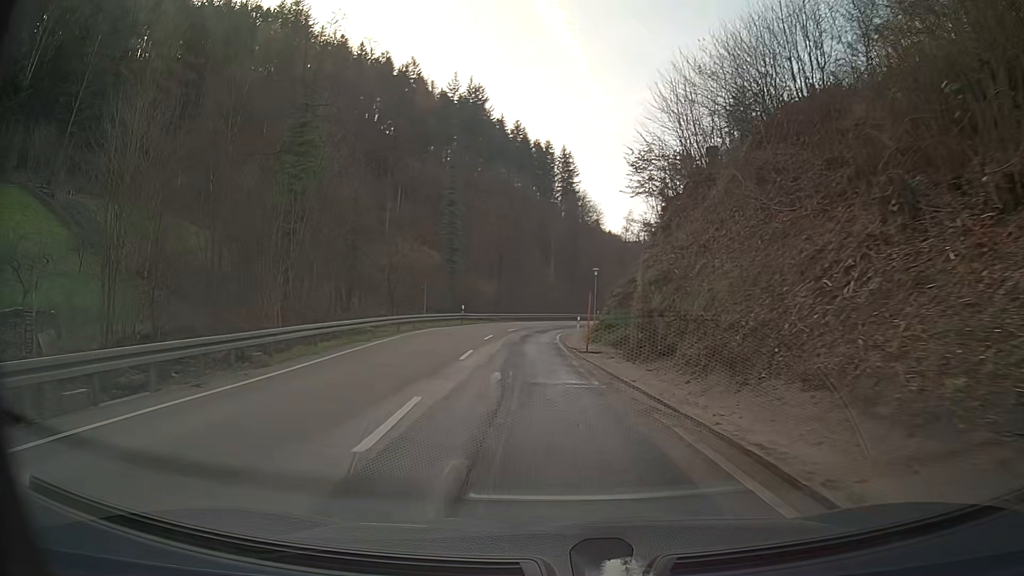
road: secondary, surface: asphalt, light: Day
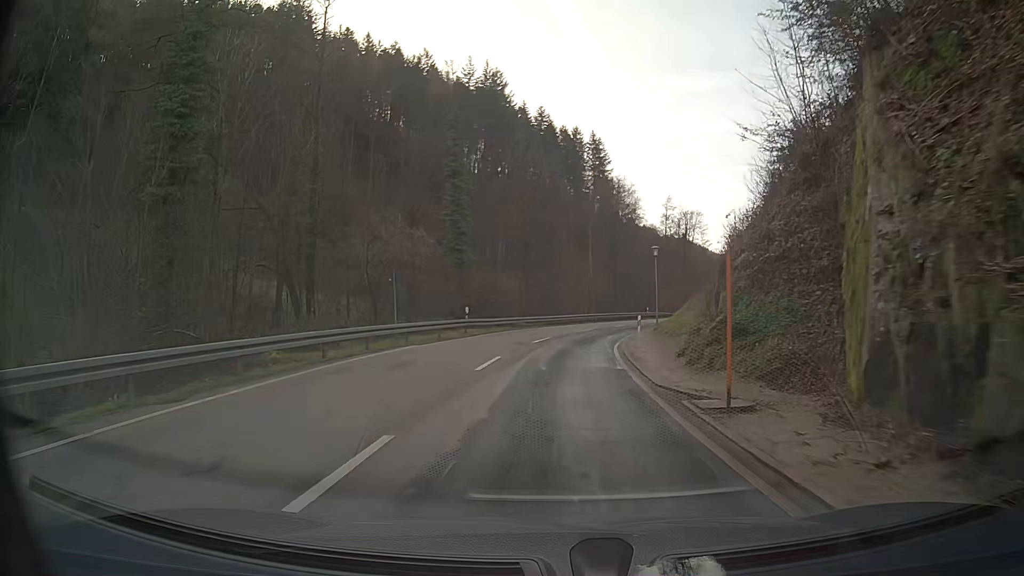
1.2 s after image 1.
(-0.4, +15.7) m; -2°
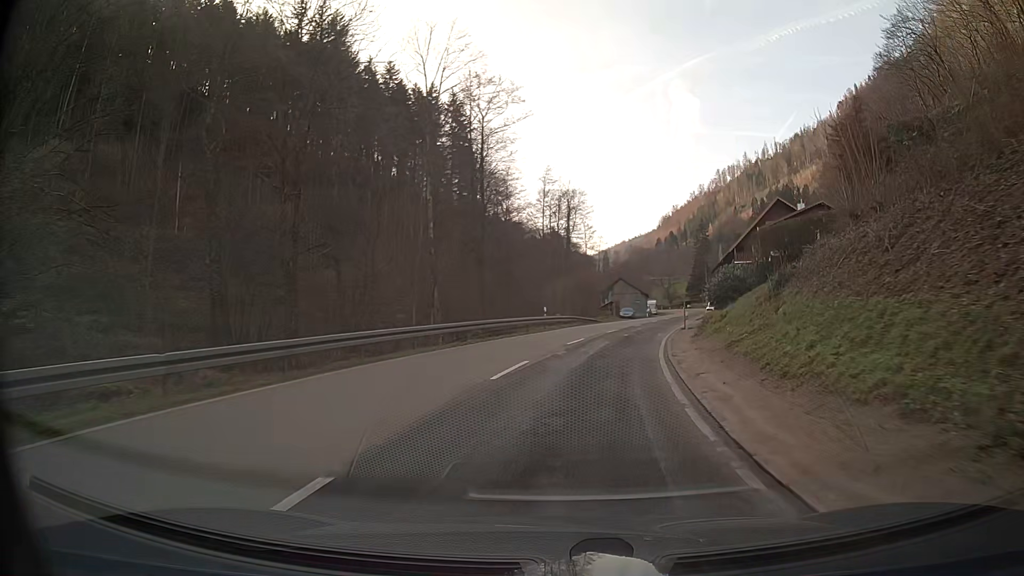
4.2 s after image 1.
(+3.5, +38.0) m; +13°
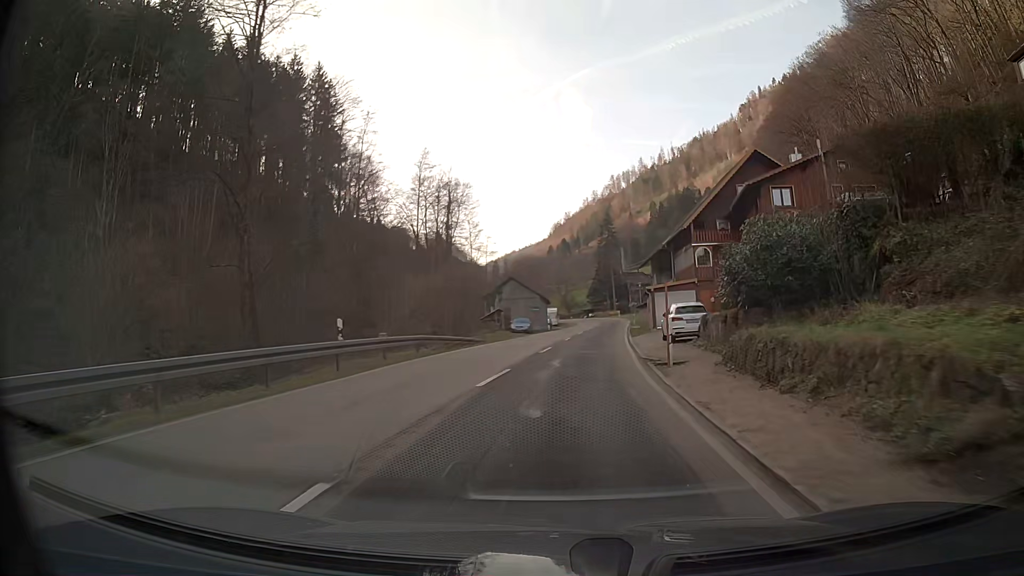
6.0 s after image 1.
(+2.0, +23.4) m; +8°
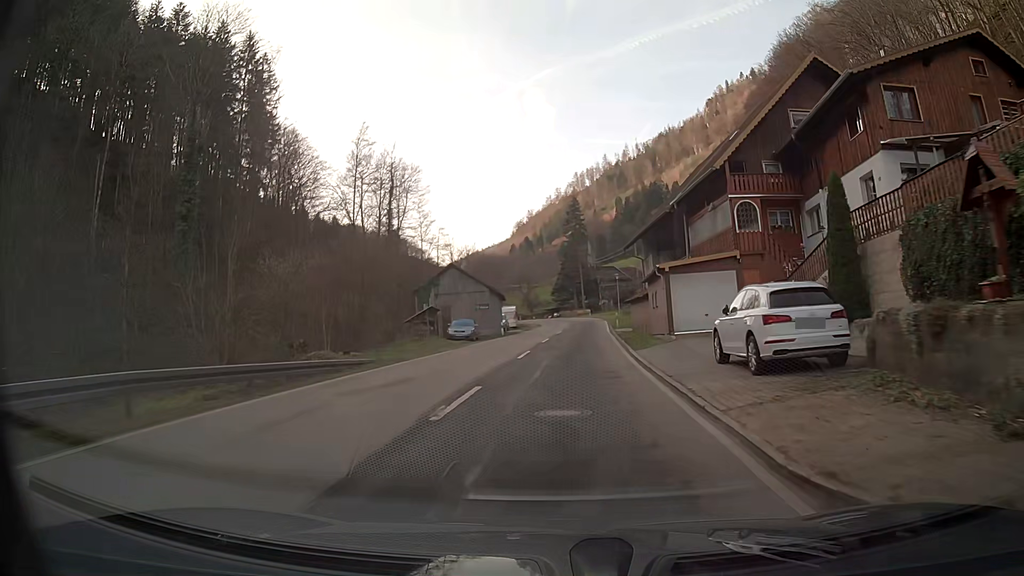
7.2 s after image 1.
(+0.5, +16.4) m; +3°
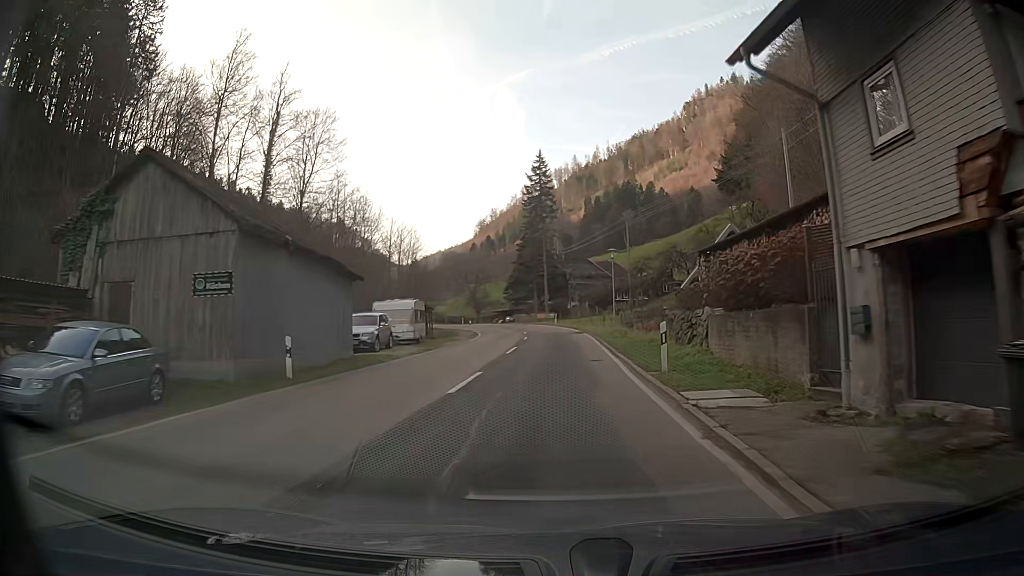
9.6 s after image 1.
(+1.1, +33.4) m; +3°
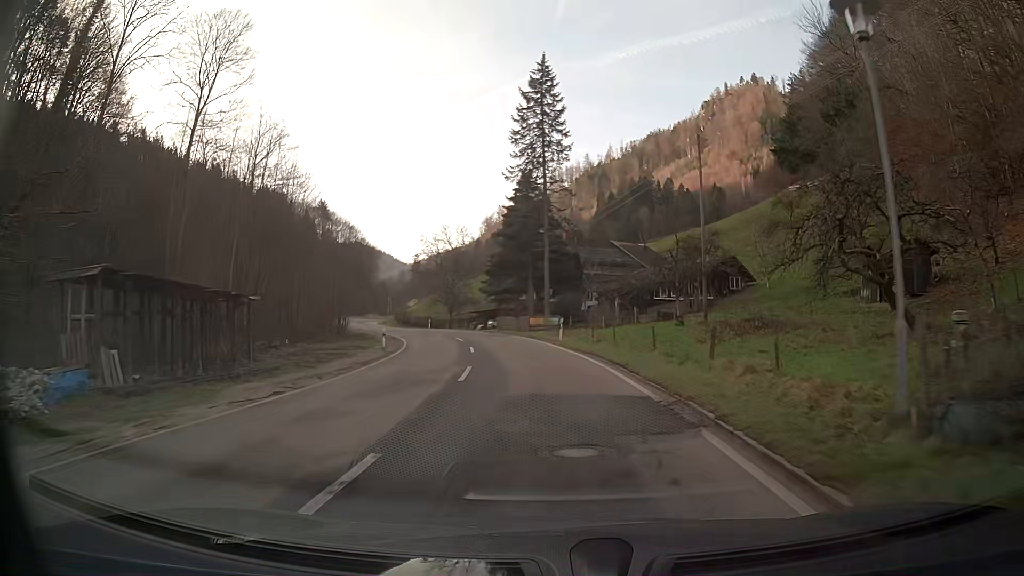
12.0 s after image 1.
(-0.2, +32.9) m; -2°
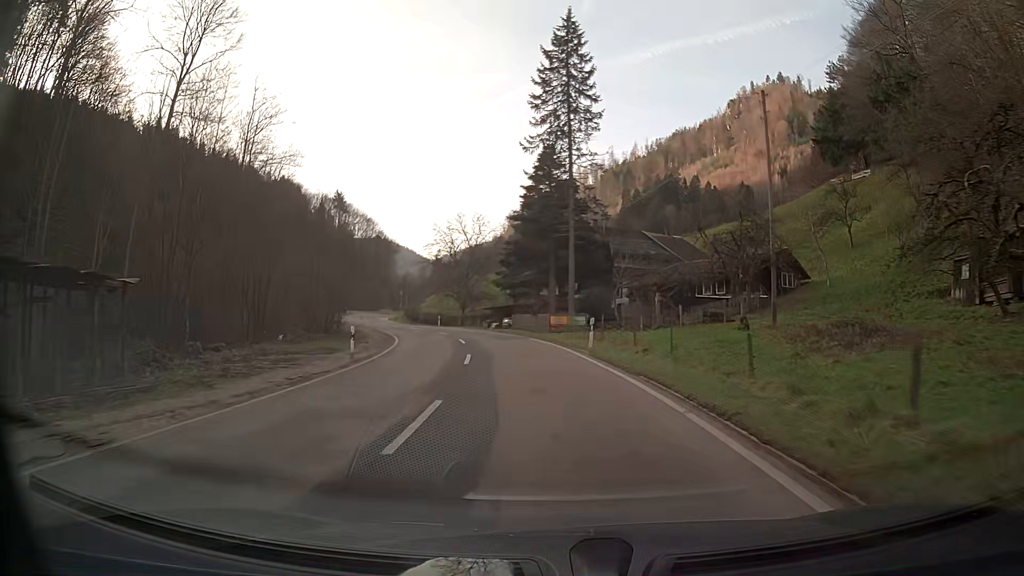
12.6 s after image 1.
(-0.1, +8.1) m; -2°
